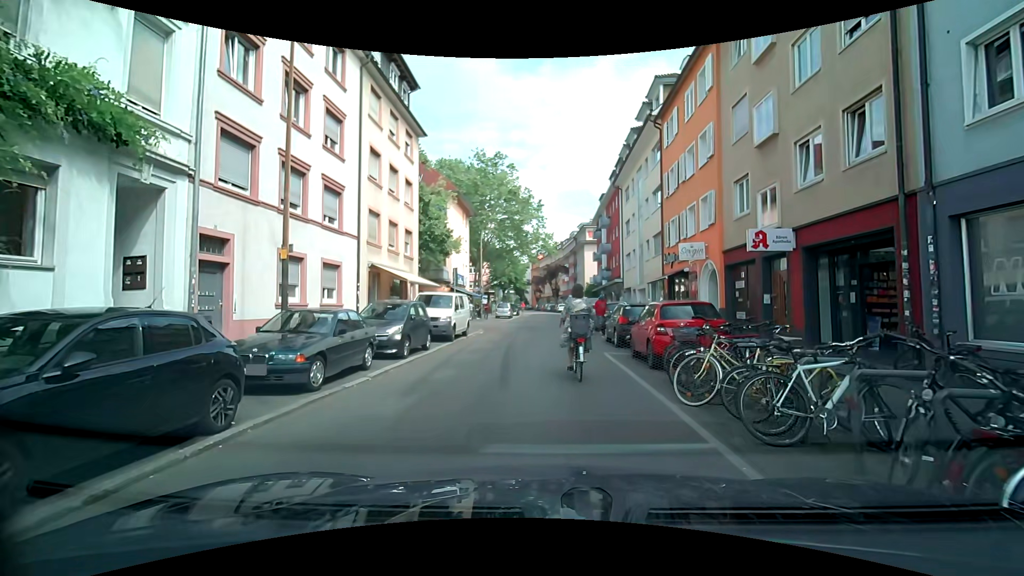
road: residential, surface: asphalt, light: Day
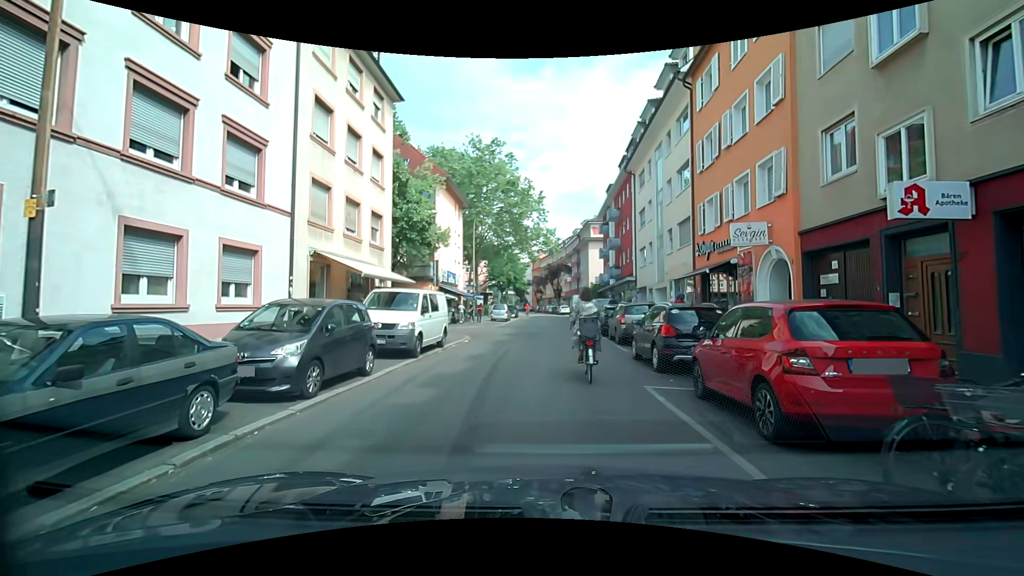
(-0.1, +5.6) m; +1°
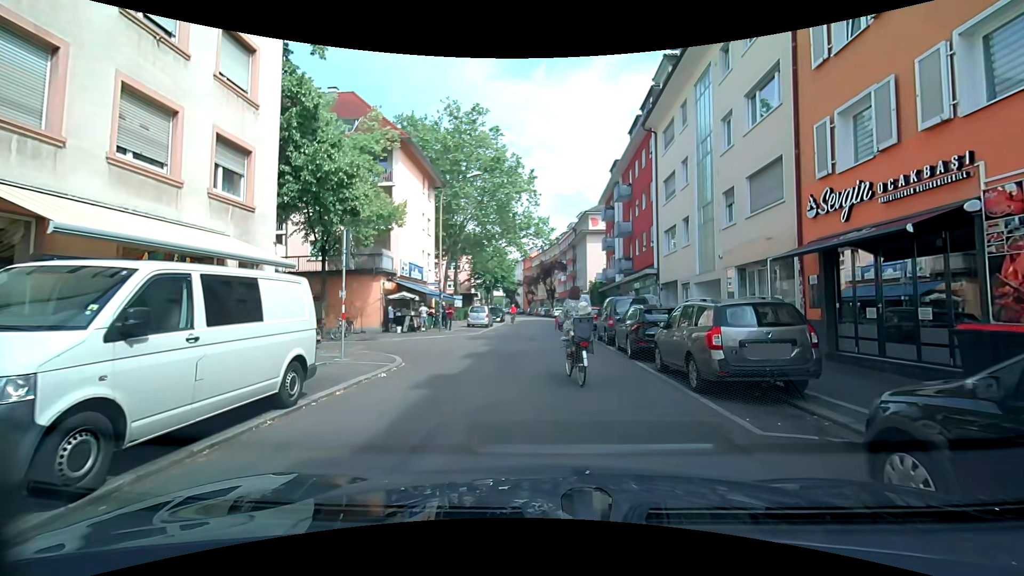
(-0.1, +10.0) m; +2°
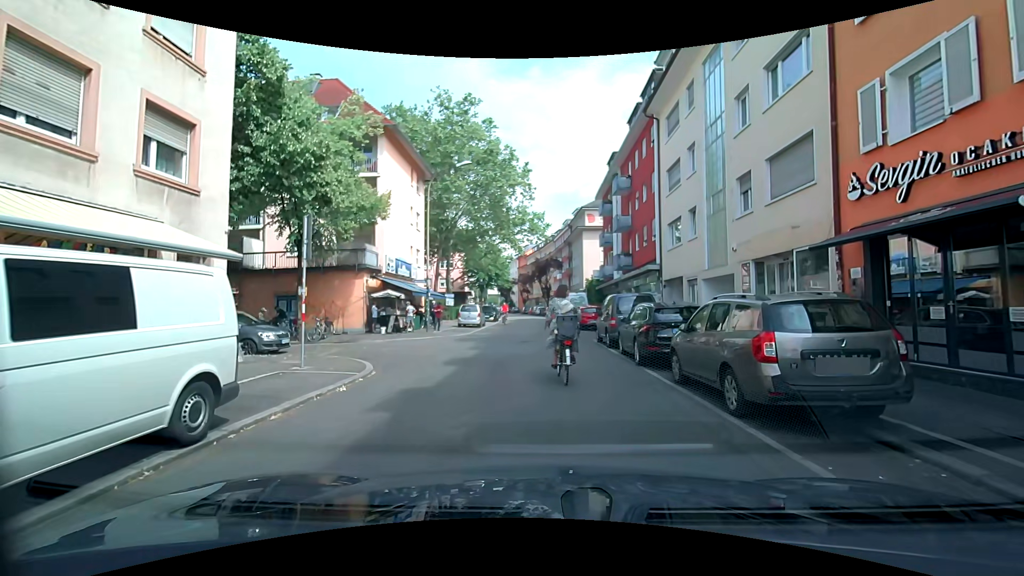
(0.0, +1.9) m; -1°
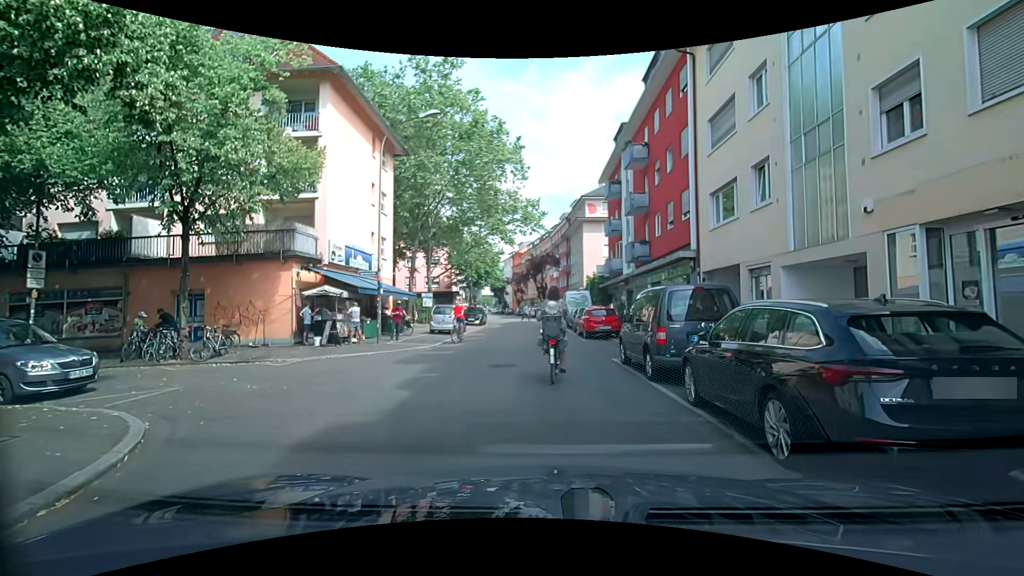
(-0.2, +7.2) m; -1°
